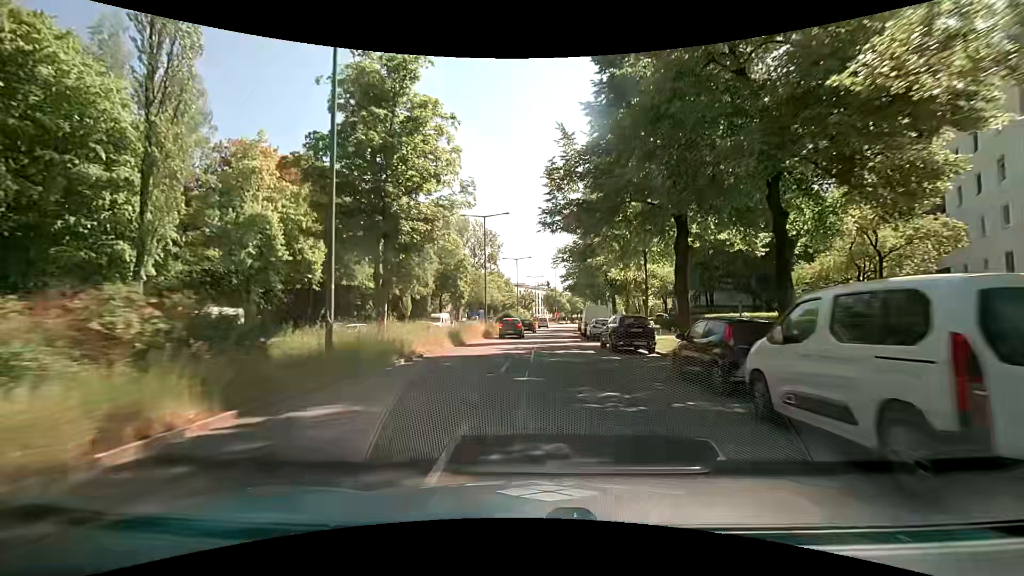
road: secondary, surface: asphalt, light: Day
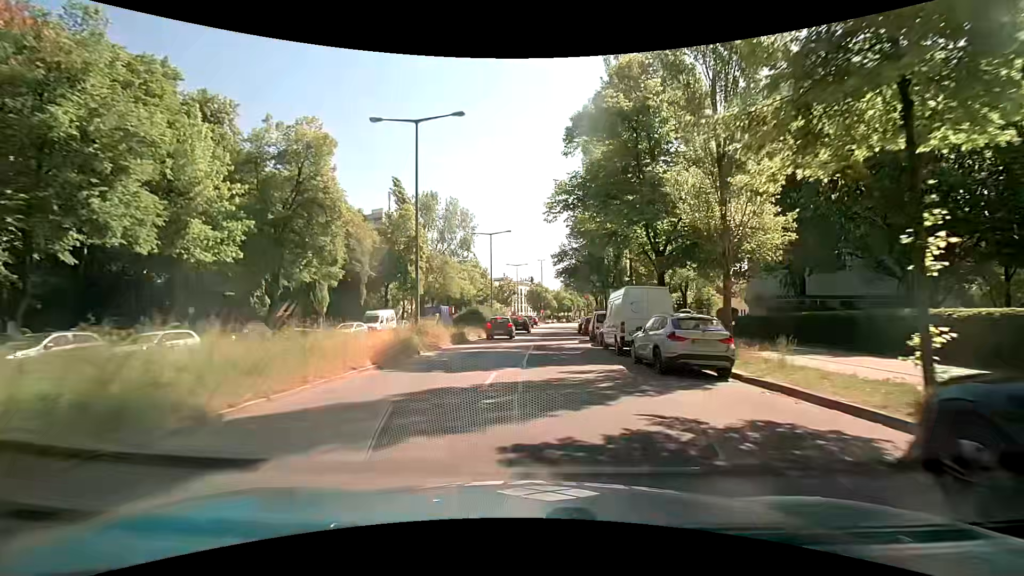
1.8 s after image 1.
(+0.3, +21.2) m; +1°
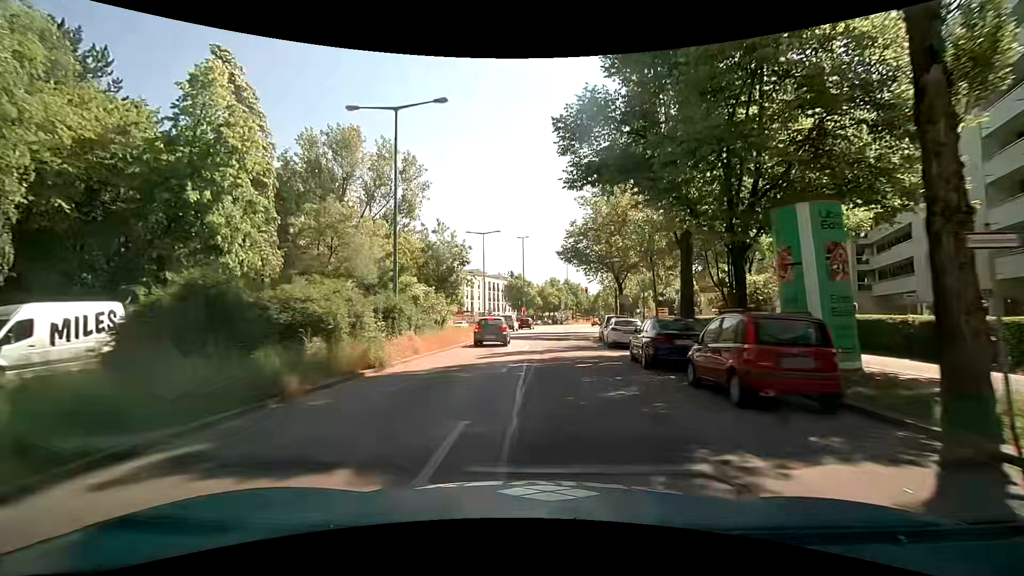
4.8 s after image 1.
(+0.8, +32.5) m; +2°
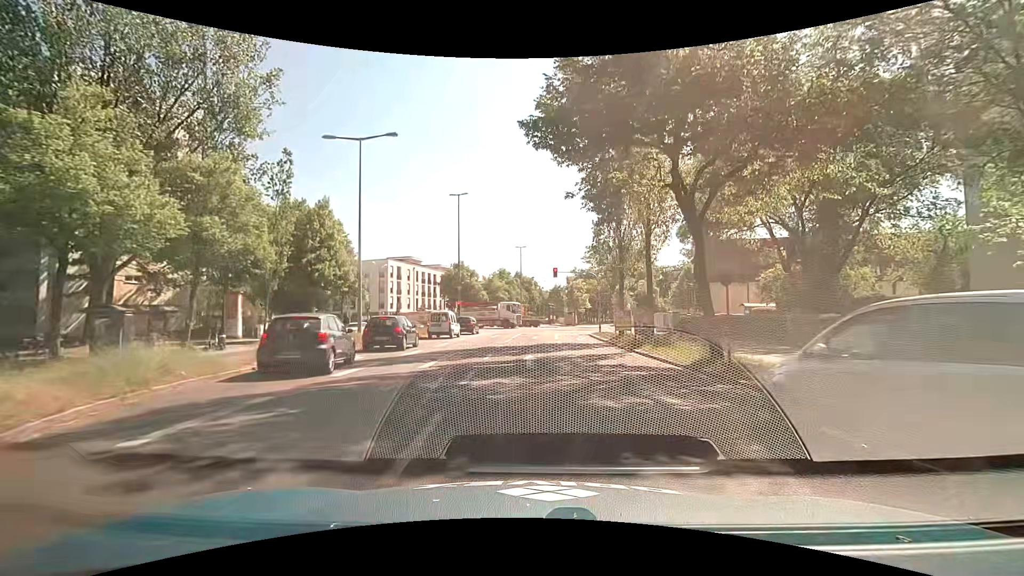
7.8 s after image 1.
(+1.0, +27.1) m; +7°
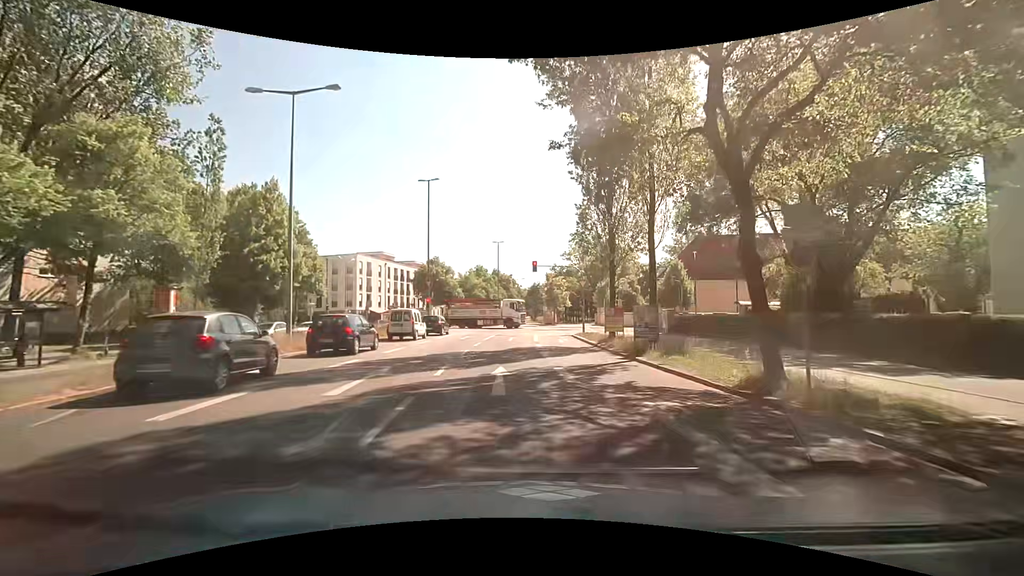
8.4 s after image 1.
(0.0, +4.8) m; +3°
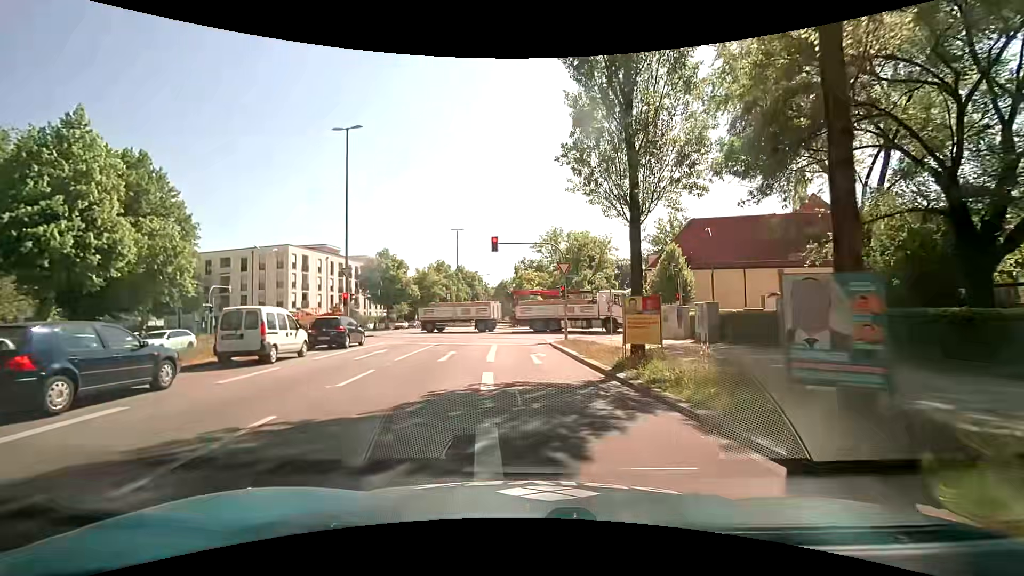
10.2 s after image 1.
(+0.3, +13.1) m; +2°
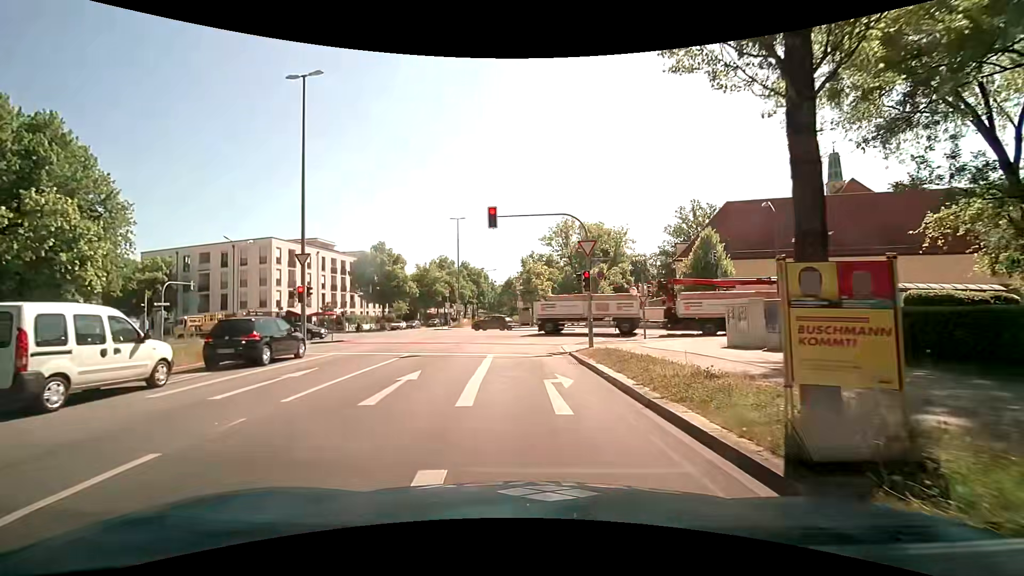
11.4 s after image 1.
(0.0, +7.7) m; 0°
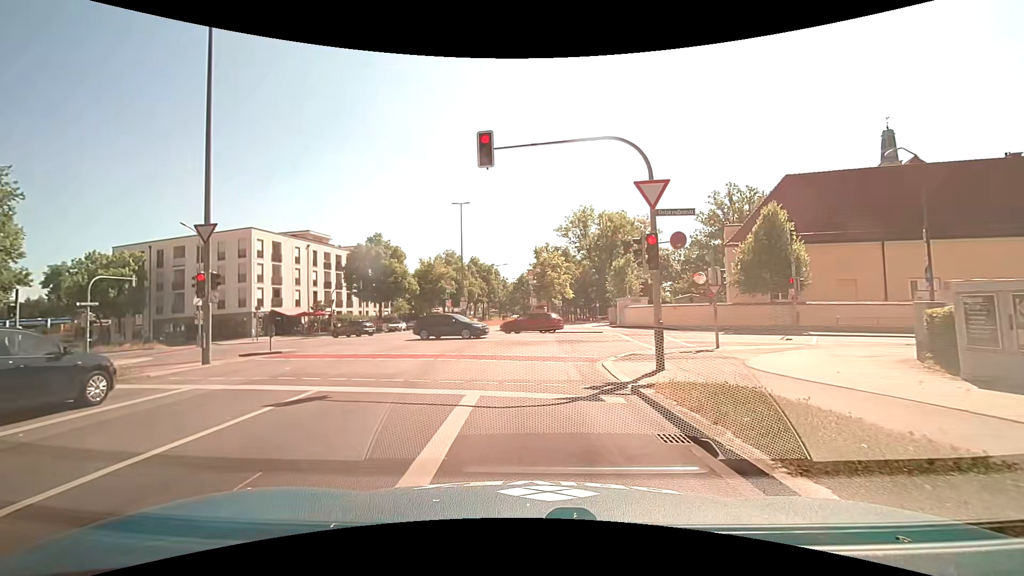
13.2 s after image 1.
(-0.2, +8.7) m; -3°
(0, +10) (+1, +20) (+9, +26) (+18, +24) (+28, +20) (+37, +17) (+46, +13) (+56, +10) (+65, +6) (+75, +3) m
